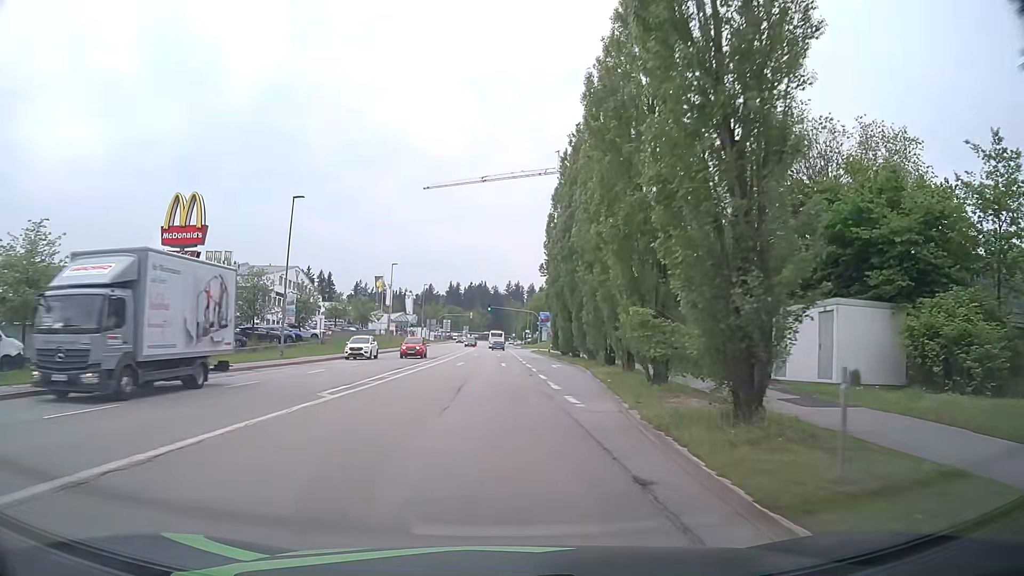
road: tertiary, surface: asphalt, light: Day
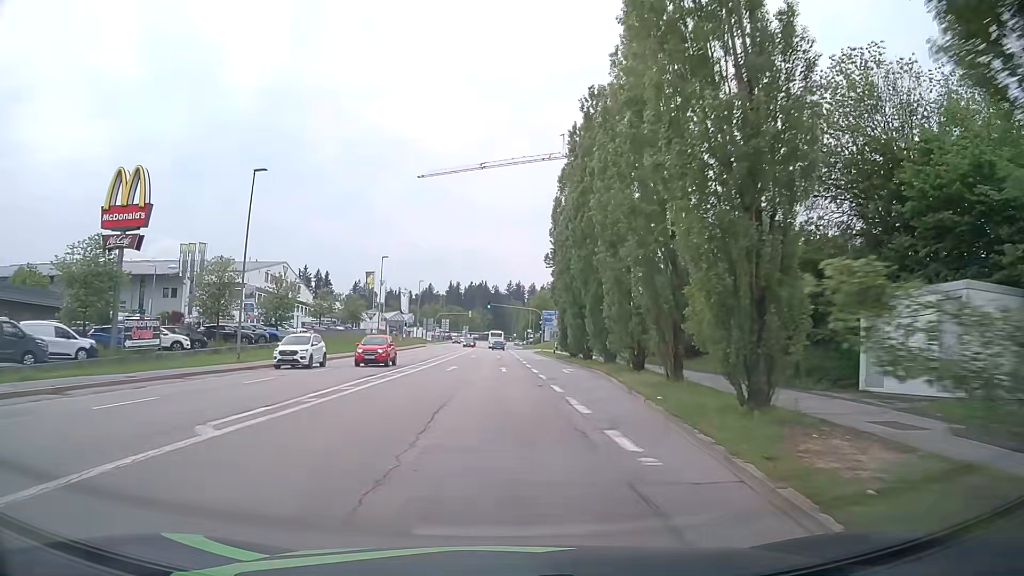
(0.0, +7.2) m; +1°
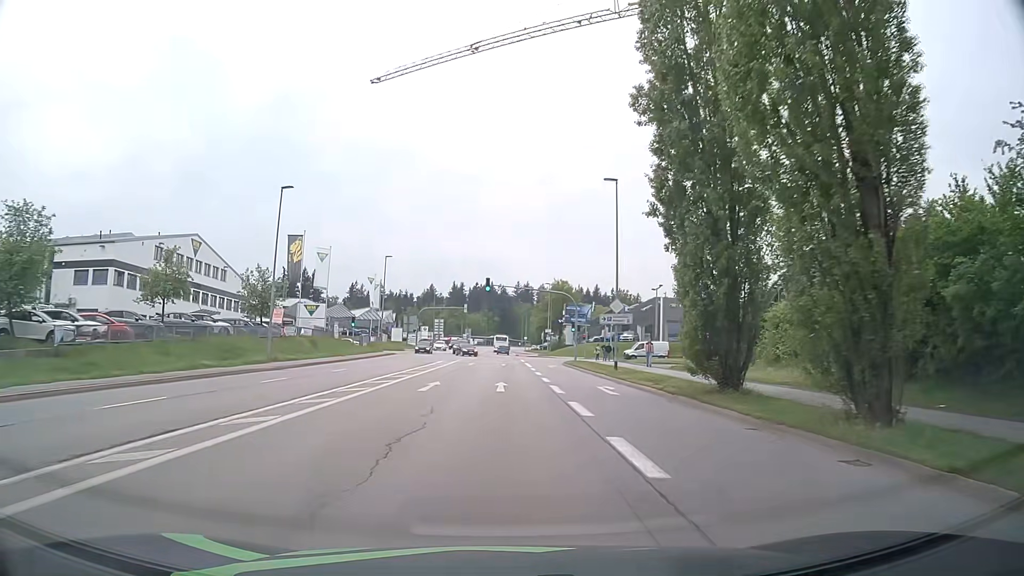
(-0.2, +37.0) m; -1°
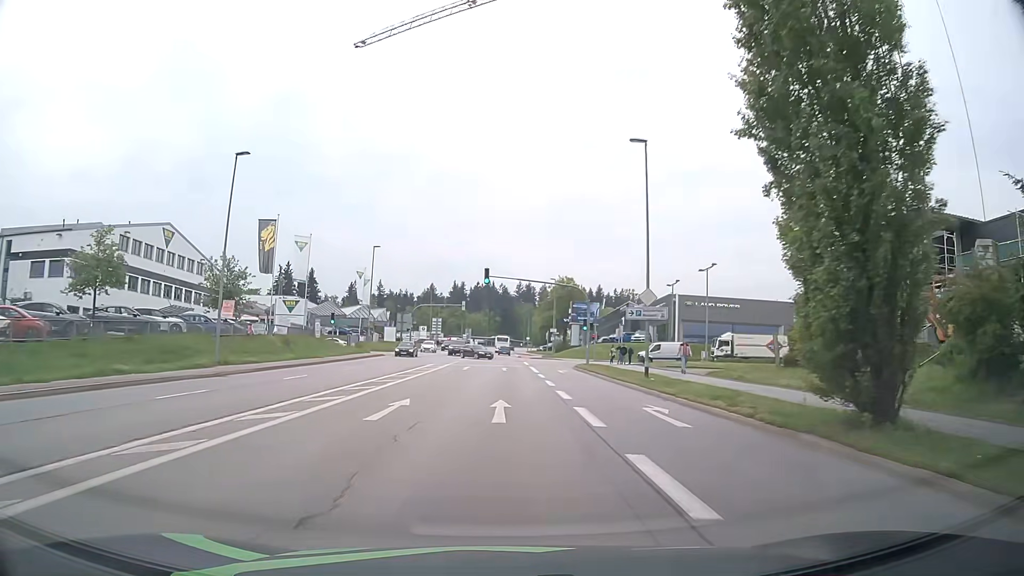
(0.0, +7.6) m; 0°
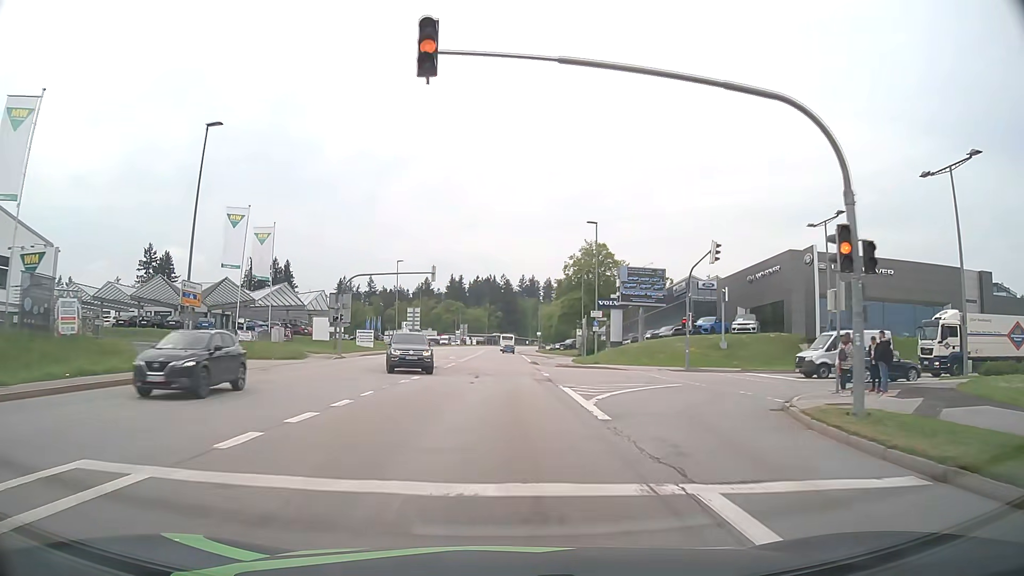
(+0.1, +39.0) m; 0°
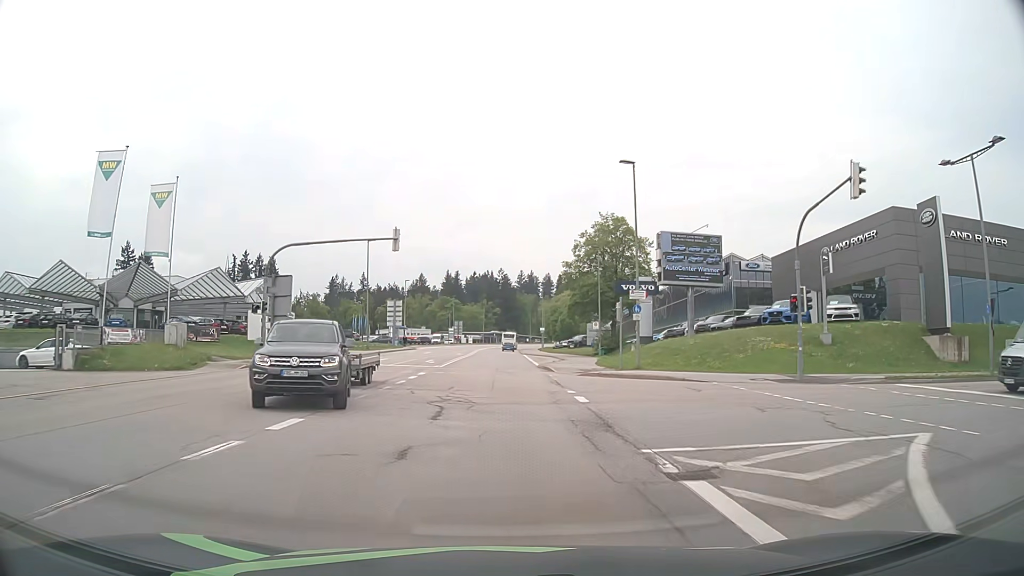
(0.0, +15.8) m; +1°
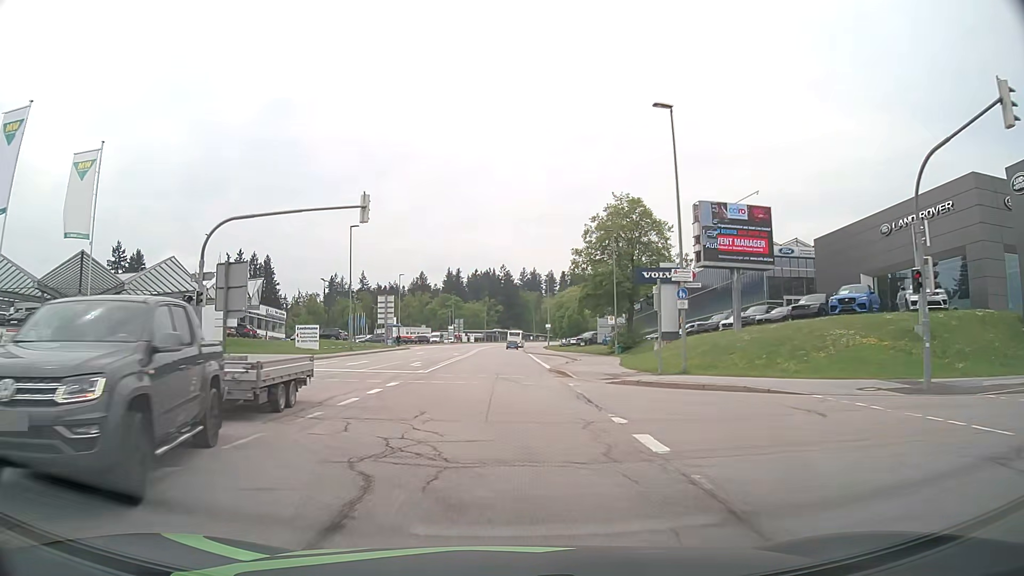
(-0.1, +7.9) m; -1°
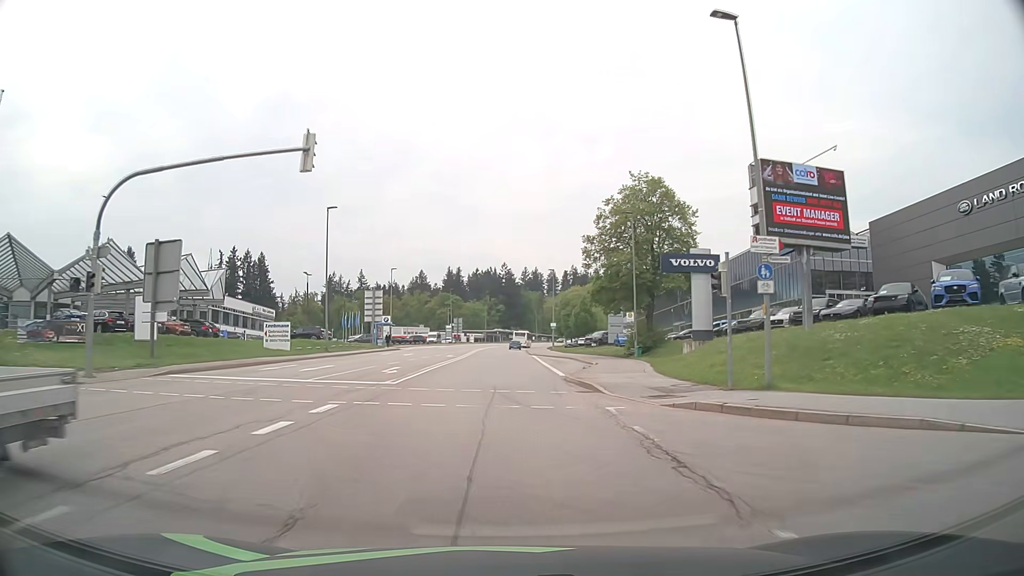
(0.0, +8.0) m; -1°
(0, +10) (0, +20) (0, +30) (0, +40) (+1, +50) (+1, +60) (+1, +70) (+1, +80) (+1, +90) (+2, +100) m
